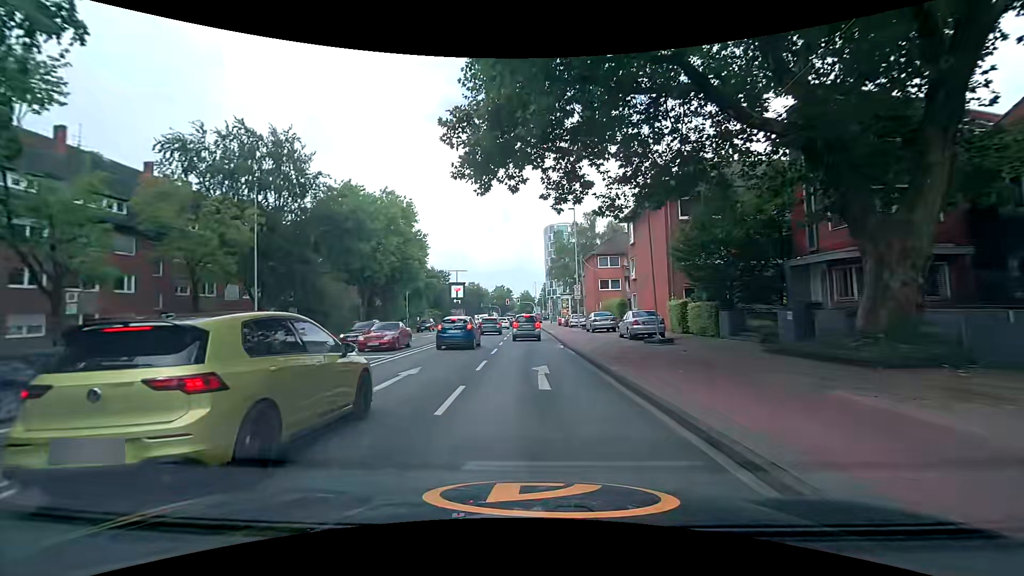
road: secondary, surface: asphalt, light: Day
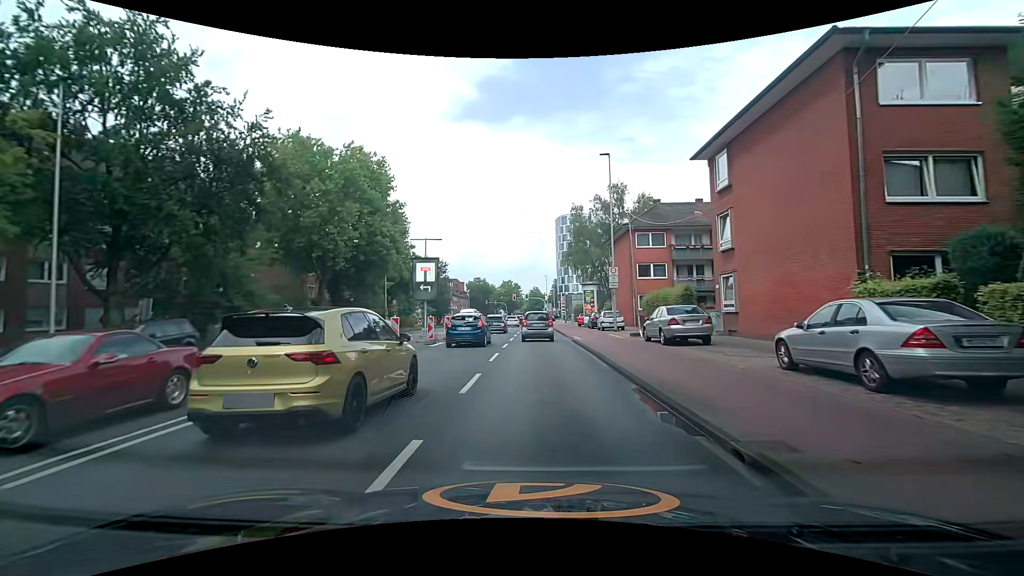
(-0.5, +16.5) m; -1°
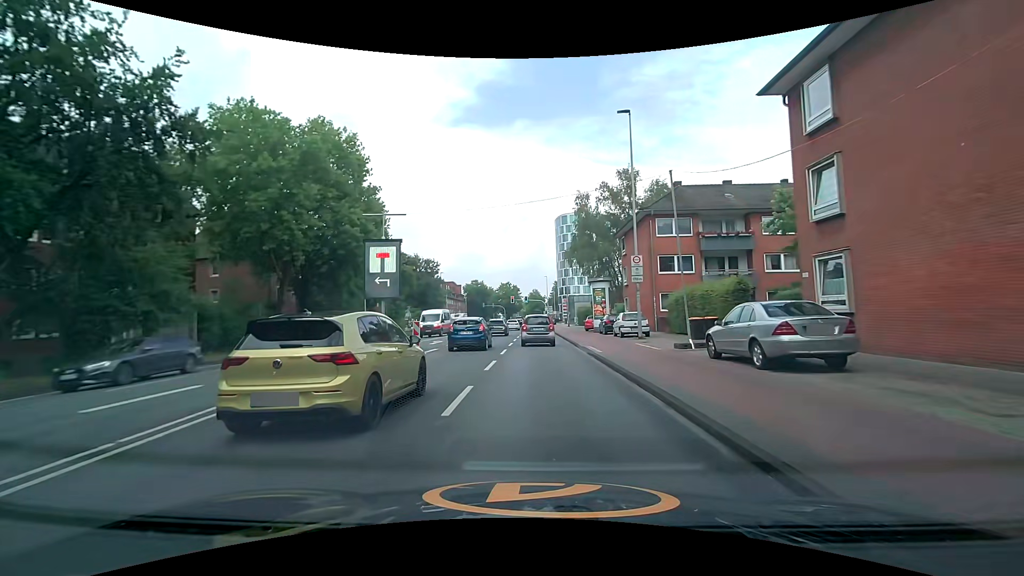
(-0.1, +7.7) m; -1°
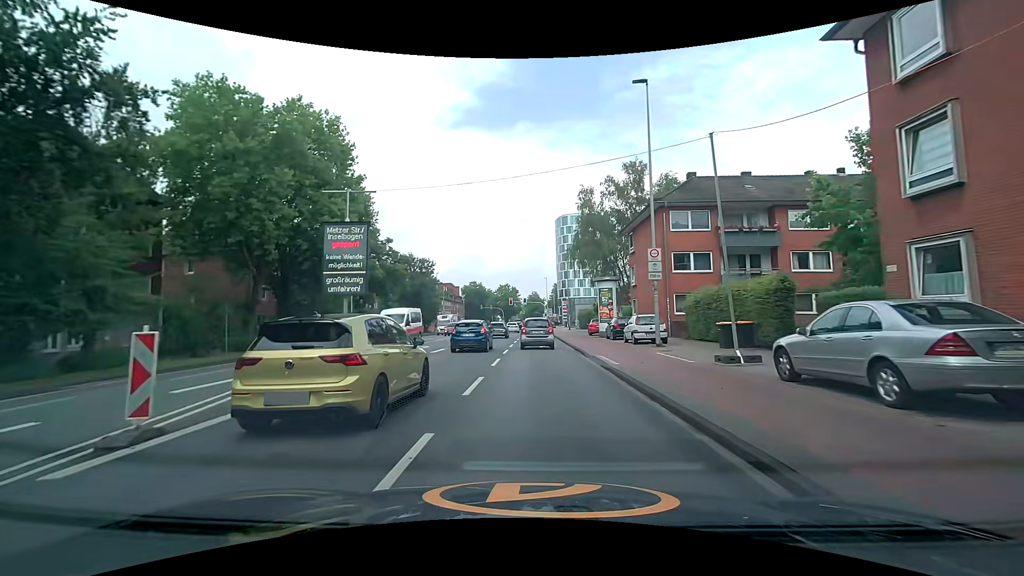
(0.0, +3.9) m; 0°
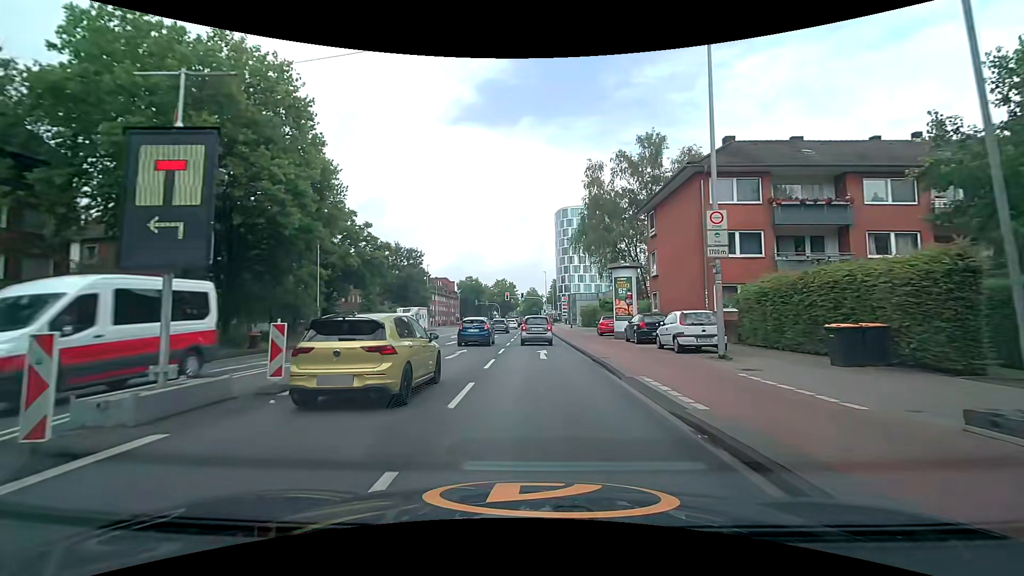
(+0.1, +7.6) m; +1°
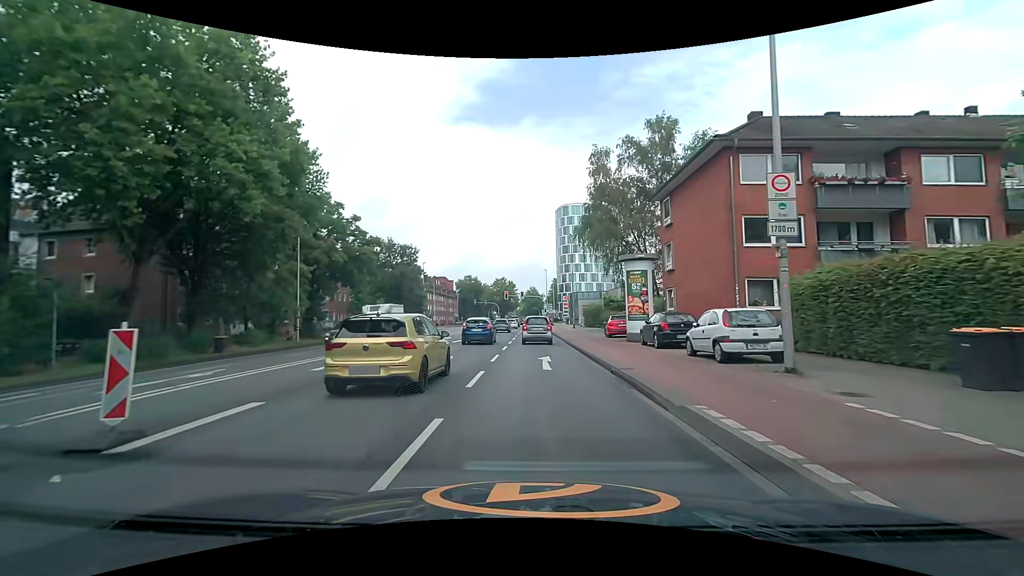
(0.0, +3.8) m; +1°
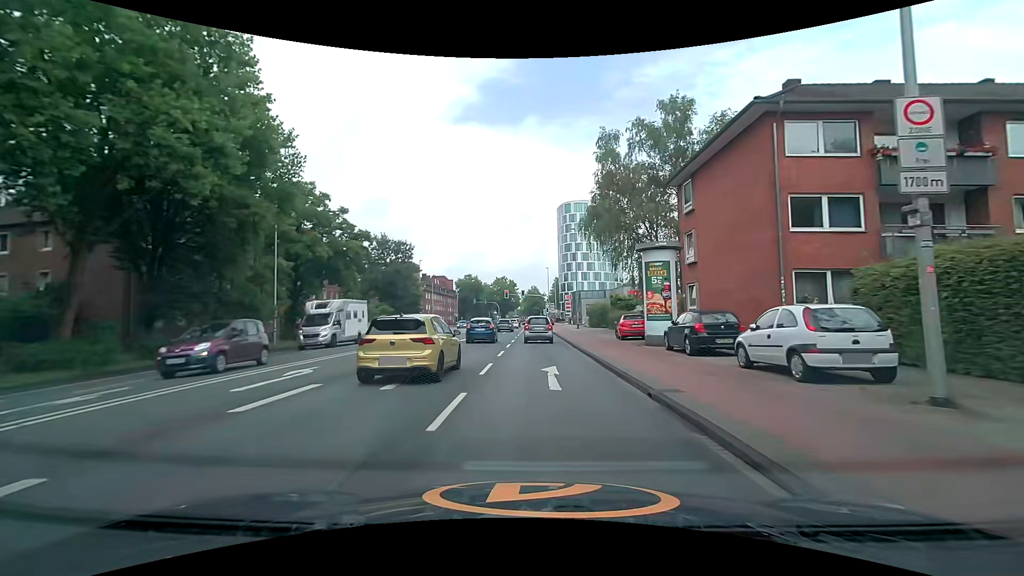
(0.0, +3.8) m; -1°
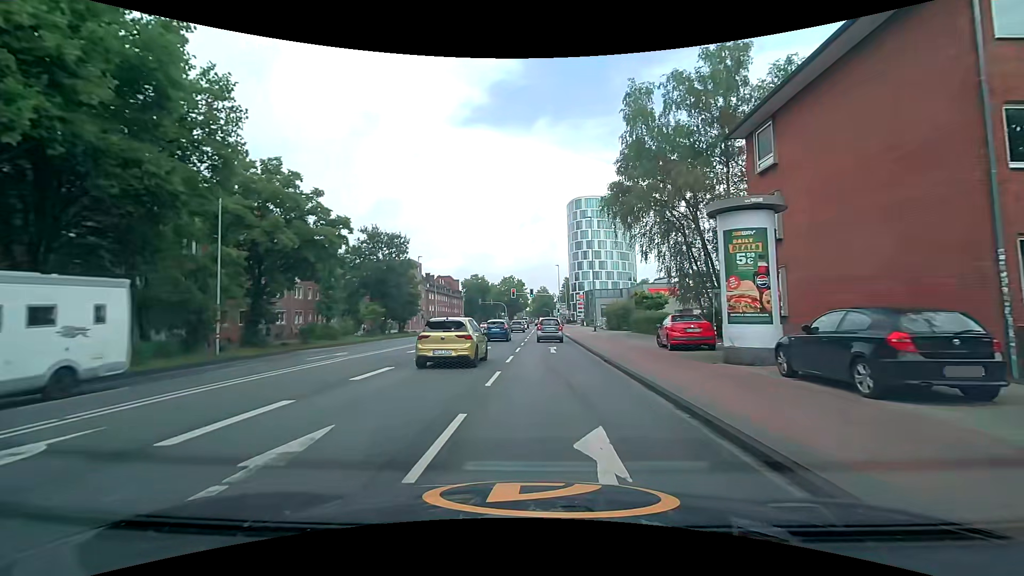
(-0.1, +7.8) m; -1°
(0, +10) (-1, +20) (-2, +30) (-2, +40) (-2, +50) (-2, +60) (-1, +70) (-1, +80) (-1, +90) (-1, +100) m
